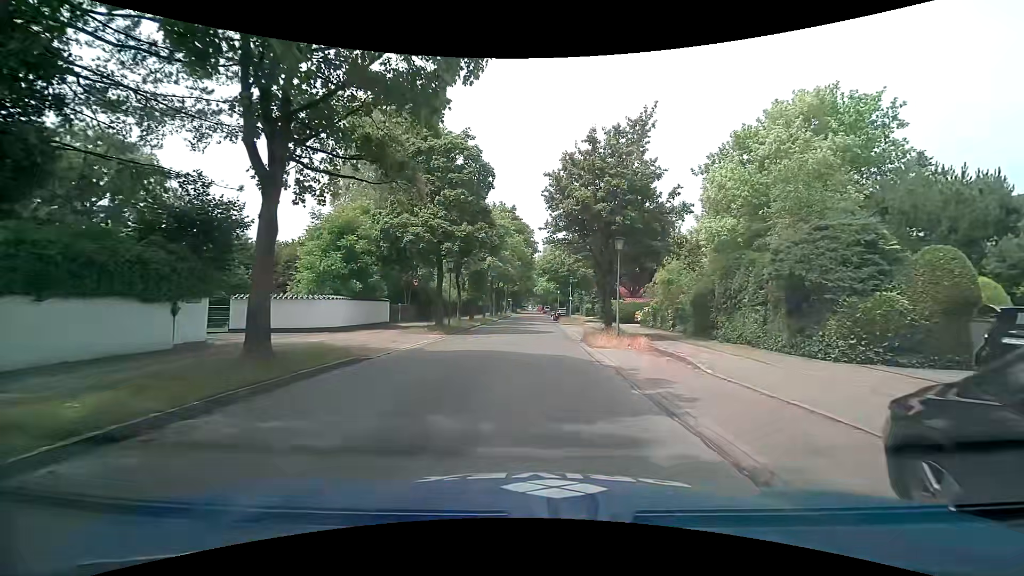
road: tertiary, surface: asphalt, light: Day
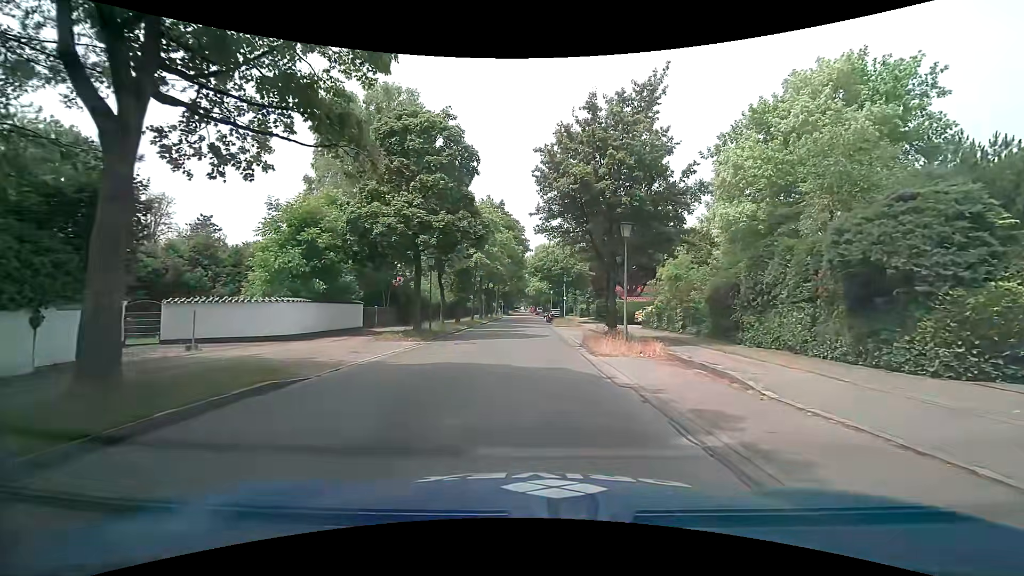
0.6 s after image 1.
(+0.1, +3.4) m; 0°
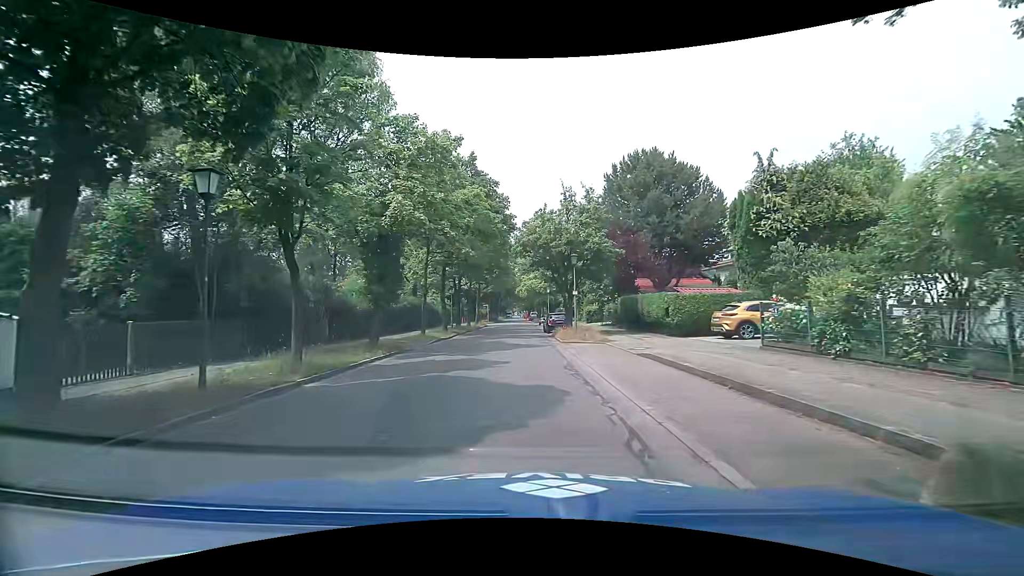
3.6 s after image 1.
(+0.6, +18.5) m; +2°
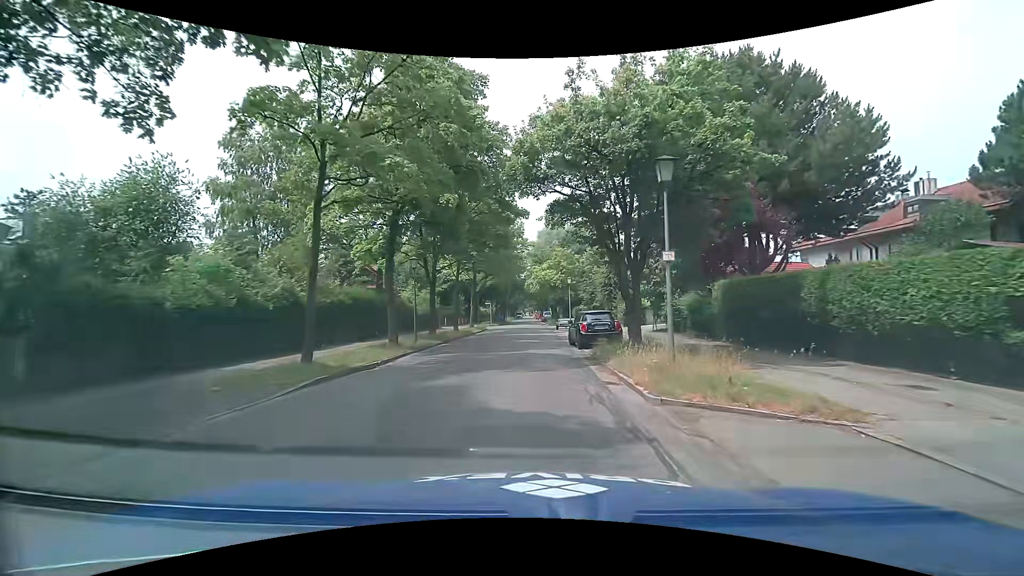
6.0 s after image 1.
(-0.2, +16.2) m; -1°
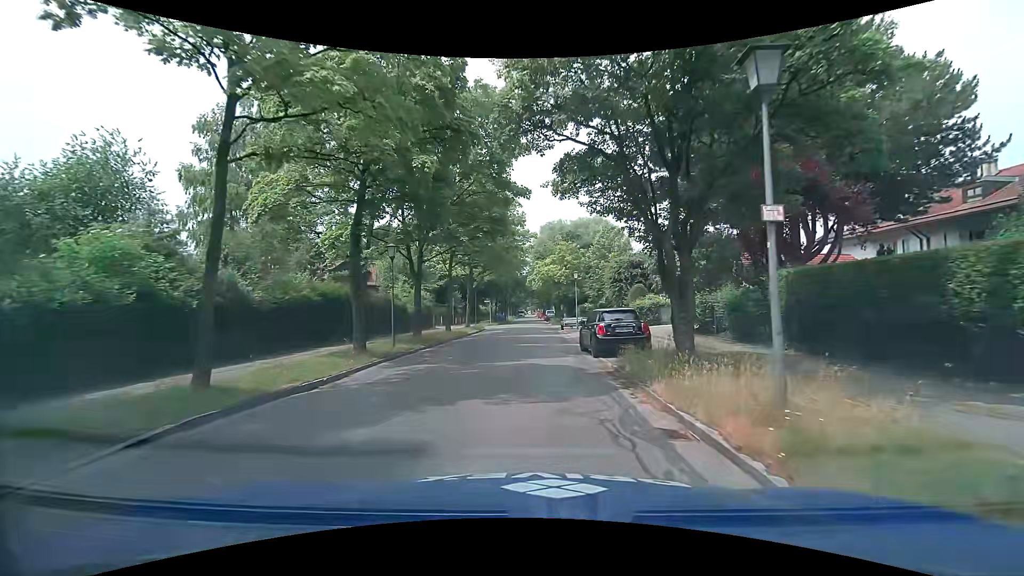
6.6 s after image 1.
(0.0, +4.2) m; 0°
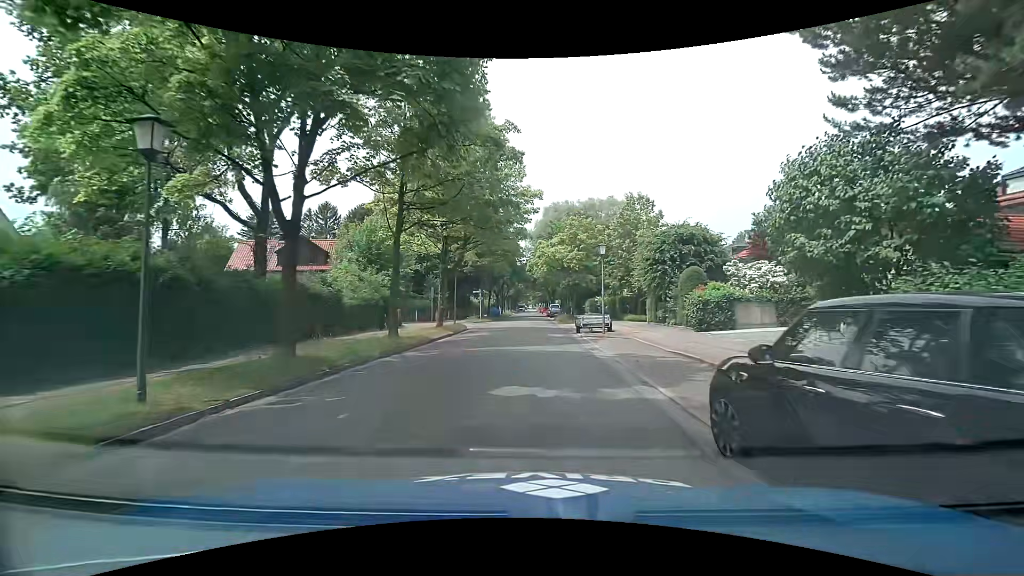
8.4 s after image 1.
(-0.1, +13.0) m; 0°
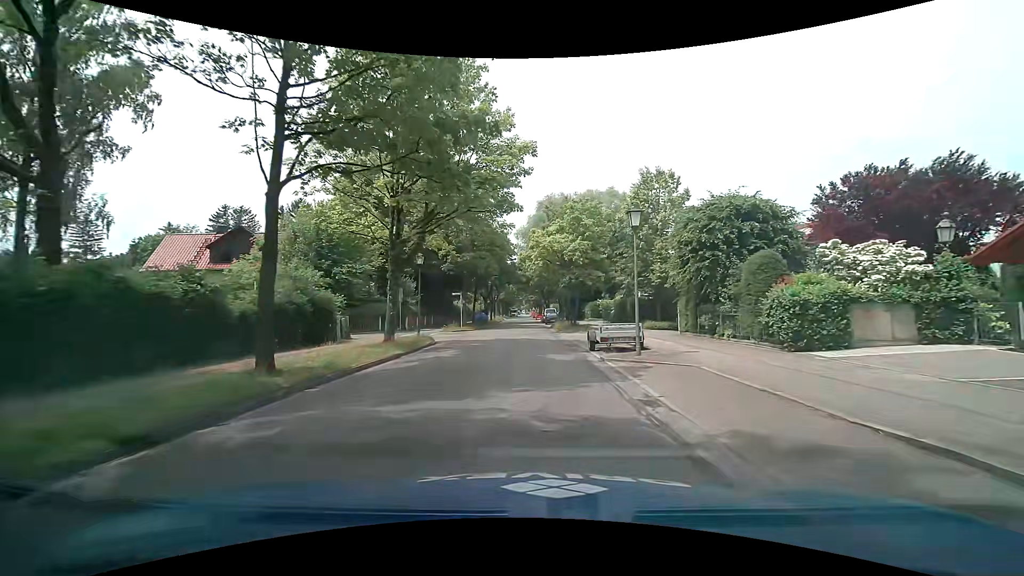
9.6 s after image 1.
(+0.1, +8.9) m; 0°
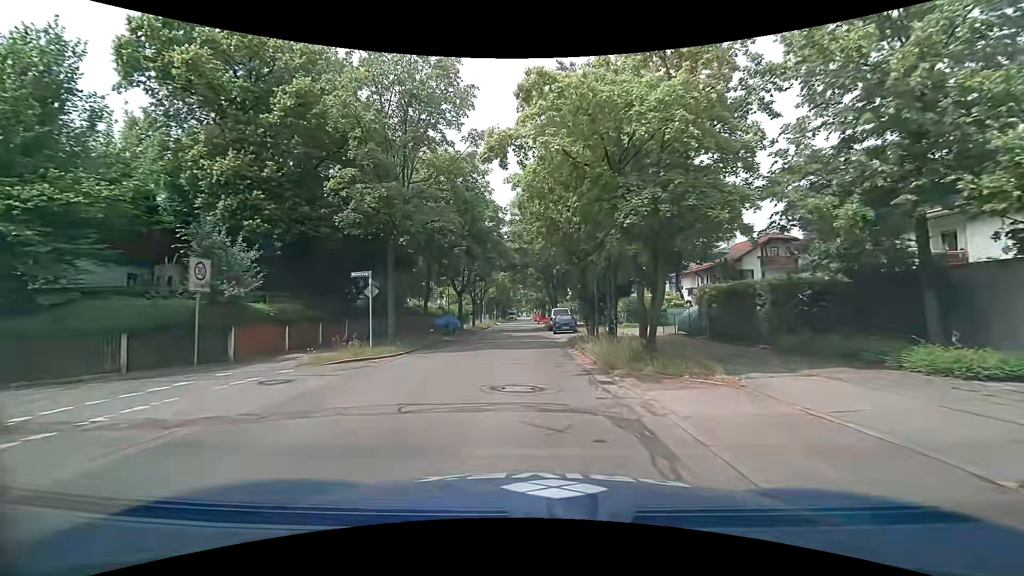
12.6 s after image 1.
(+0.2, +22.7) m; 0°
(0, +10) (0, +20) (0, +30) (0, +40) (0, +50) (-1, +60) (-1, +70) (-1, +80) (-1, +90) (-1, +100) m
